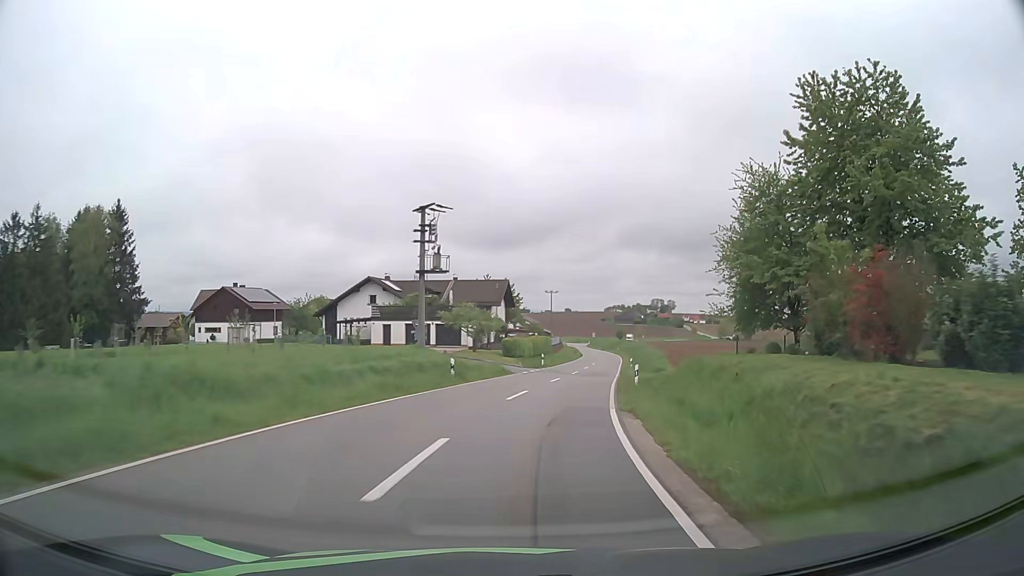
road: tertiary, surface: asphalt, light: Day
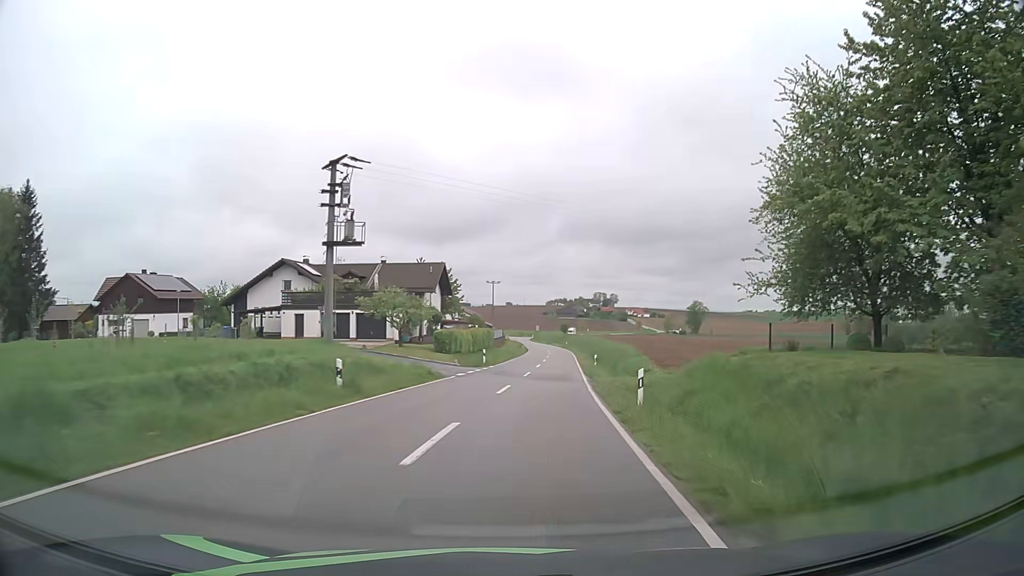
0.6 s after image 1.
(+0.4, +10.4) m; +5°
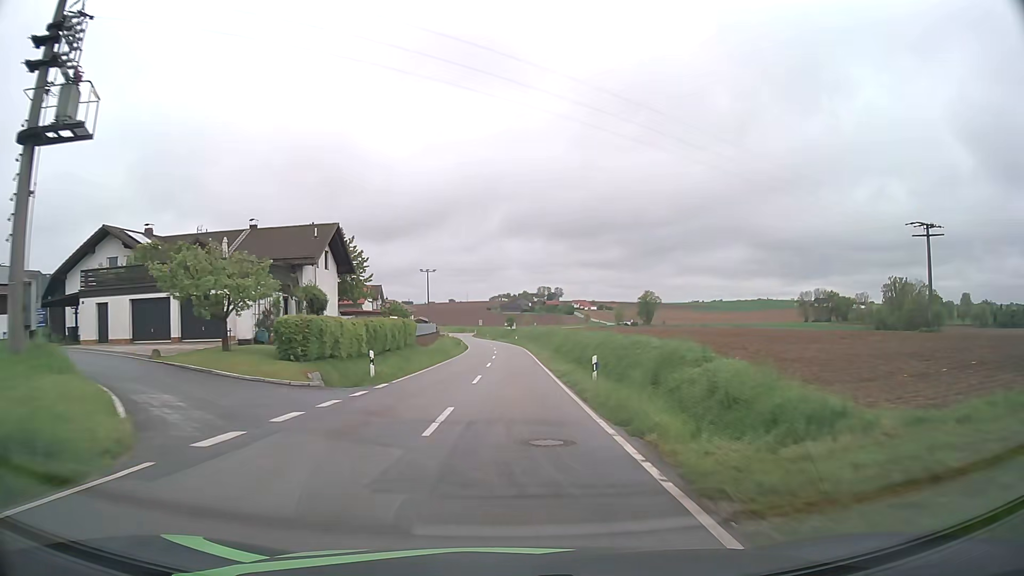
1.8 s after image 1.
(+1.2, +21.4) m; +5°
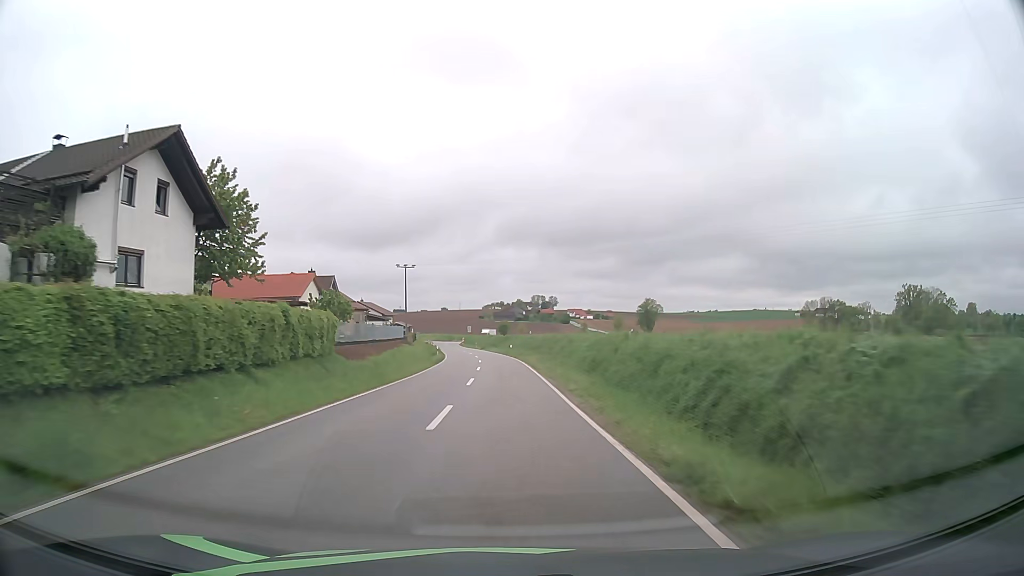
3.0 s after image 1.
(+0.1, +22.4) m; 0°
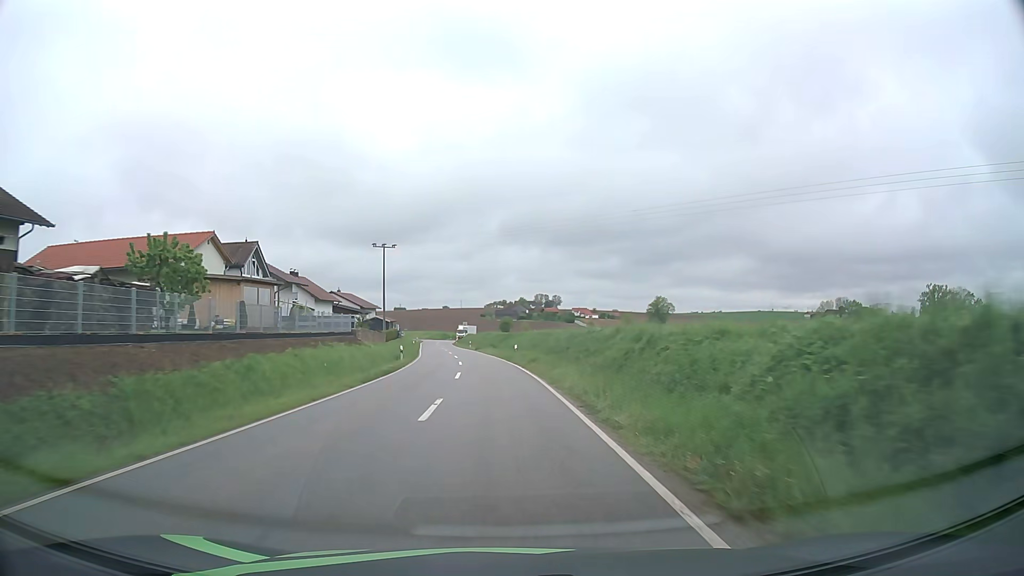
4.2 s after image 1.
(+0.1, +23.0) m; 0°
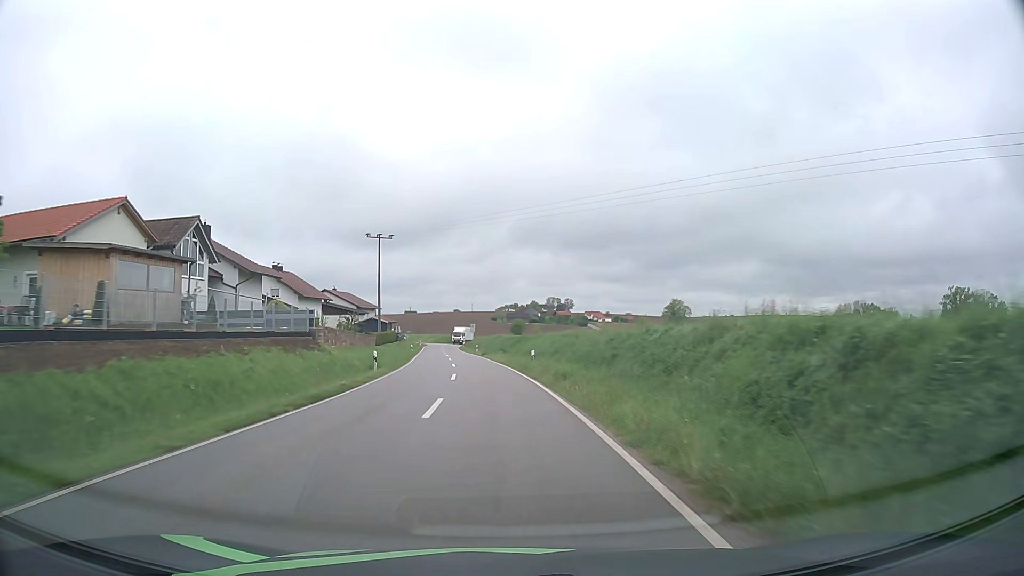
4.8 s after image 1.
(-0.1, +11.5) m; -1°
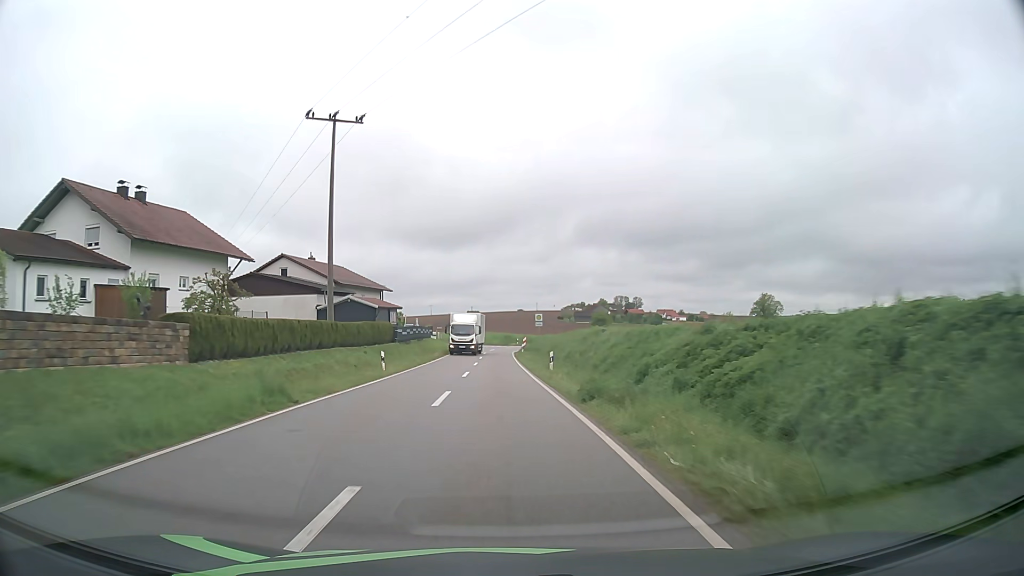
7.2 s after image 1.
(-2.4, +45.9) m; -5°
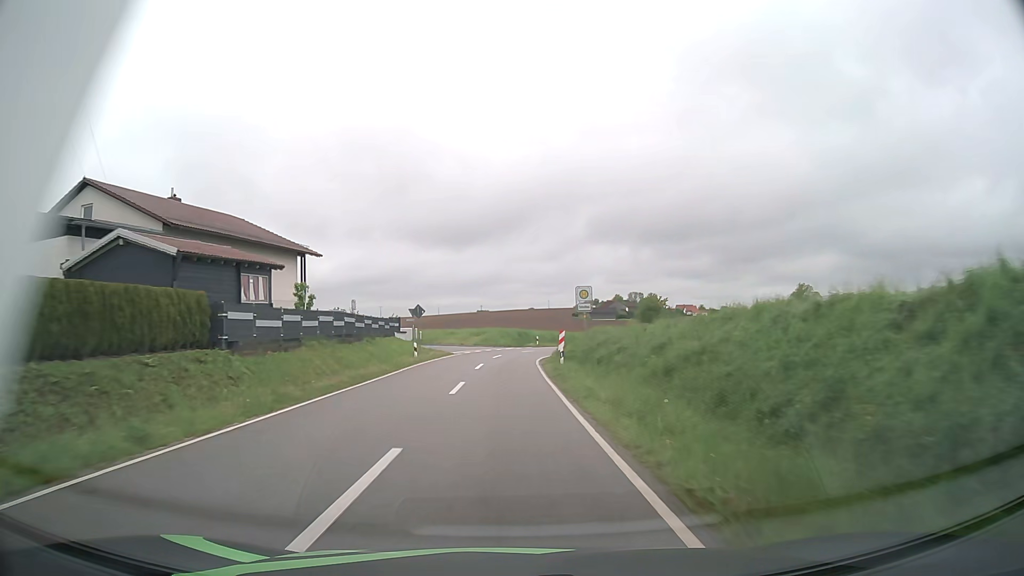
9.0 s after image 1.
(-0.4, +33.3) m; -1°
(0, +10) (0, +20) (0, +30) (+1, +40) (+2, +50) (+5, +59) (+8, +69) (+12, +78) (+15, +88) (+19, +97) m
